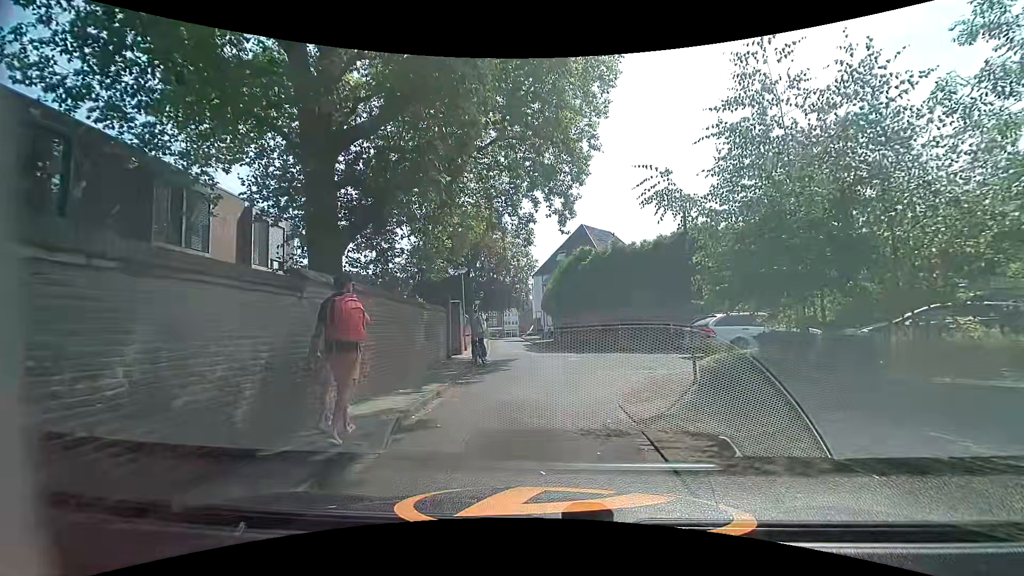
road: residential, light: Day
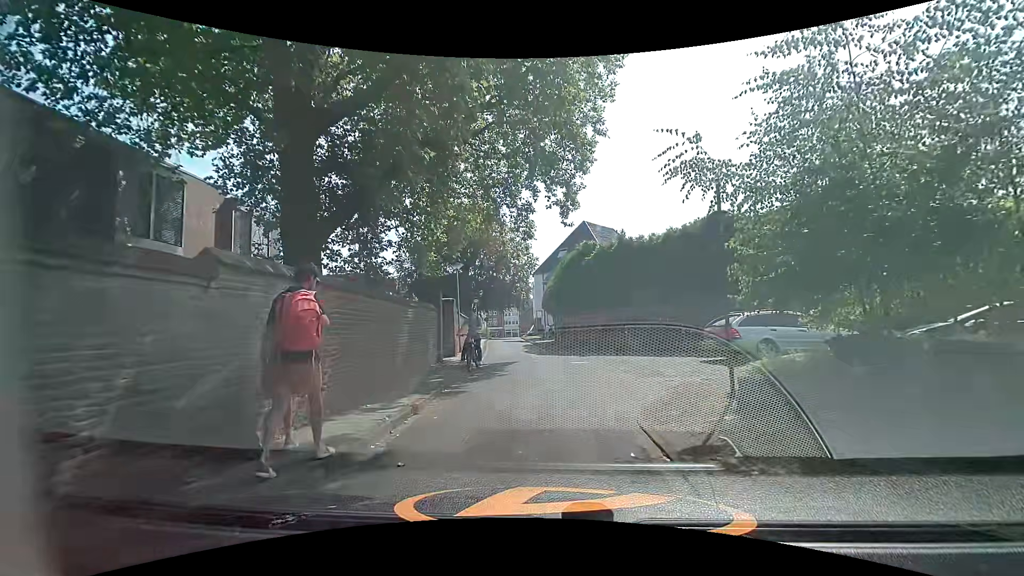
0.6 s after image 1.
(0.0, +1.8) m; +2°
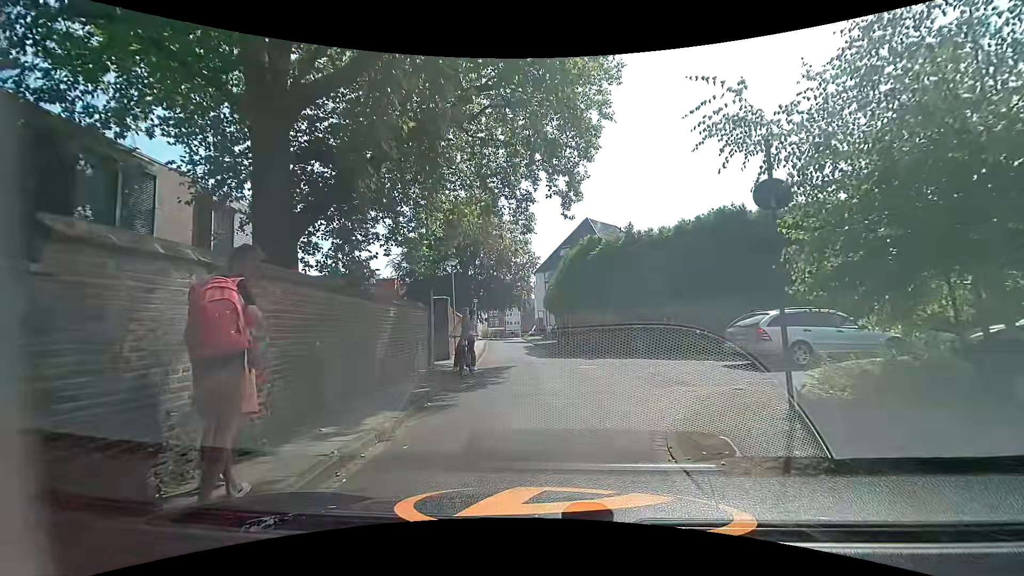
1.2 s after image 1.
(0.0, +1.7) m; 0°
